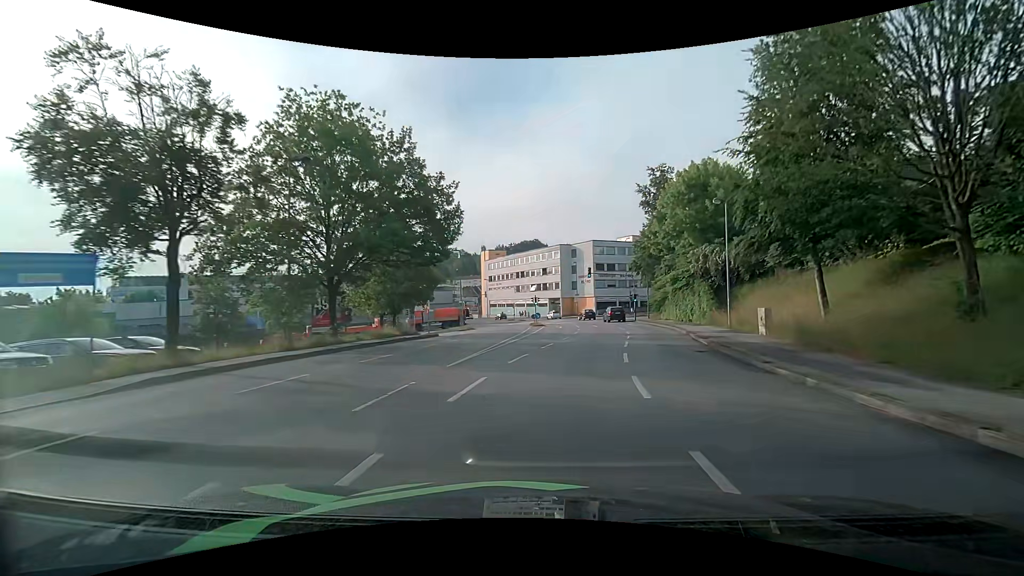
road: tertiary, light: Day
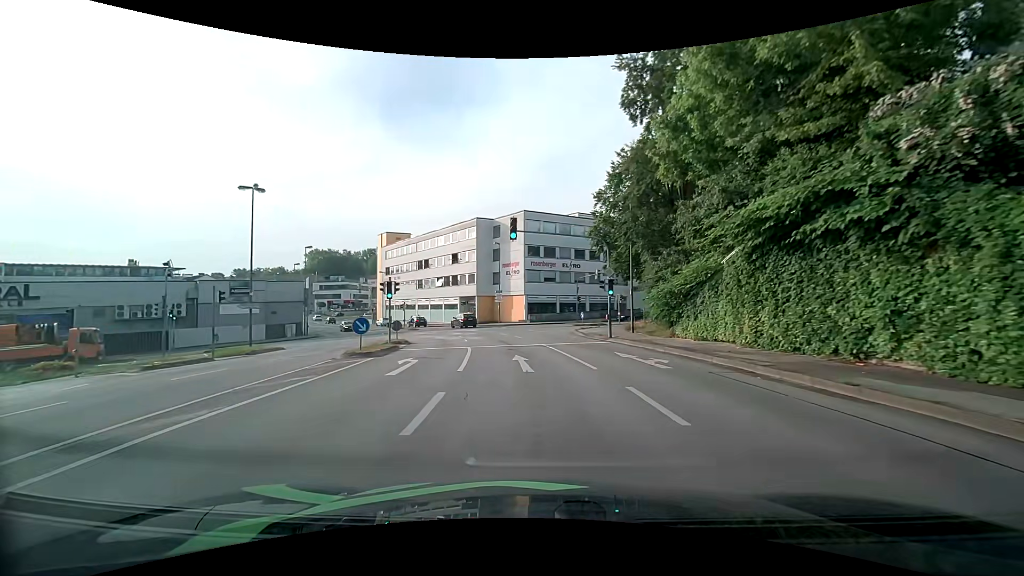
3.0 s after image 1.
(+3.4, +31.7) m; +8°
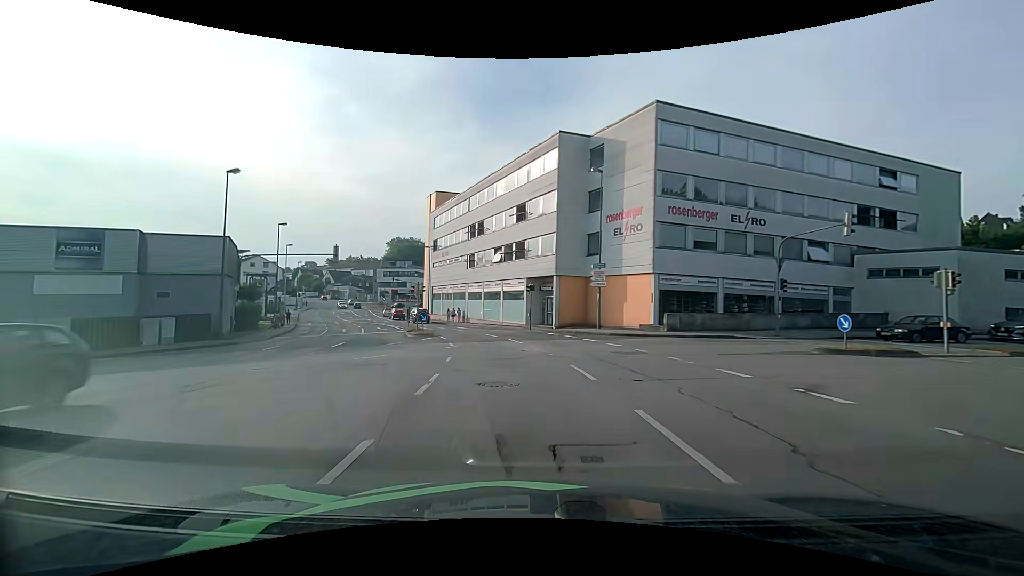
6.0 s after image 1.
(-2.6, +30.9) m; -10°
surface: asphalt
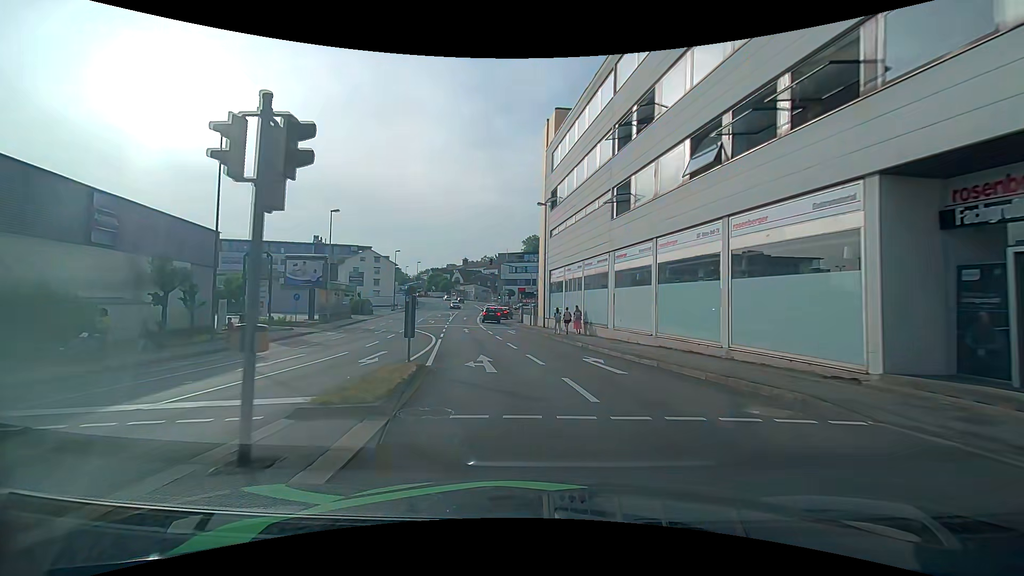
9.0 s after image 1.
(-3.9, +29.7) m; -16°
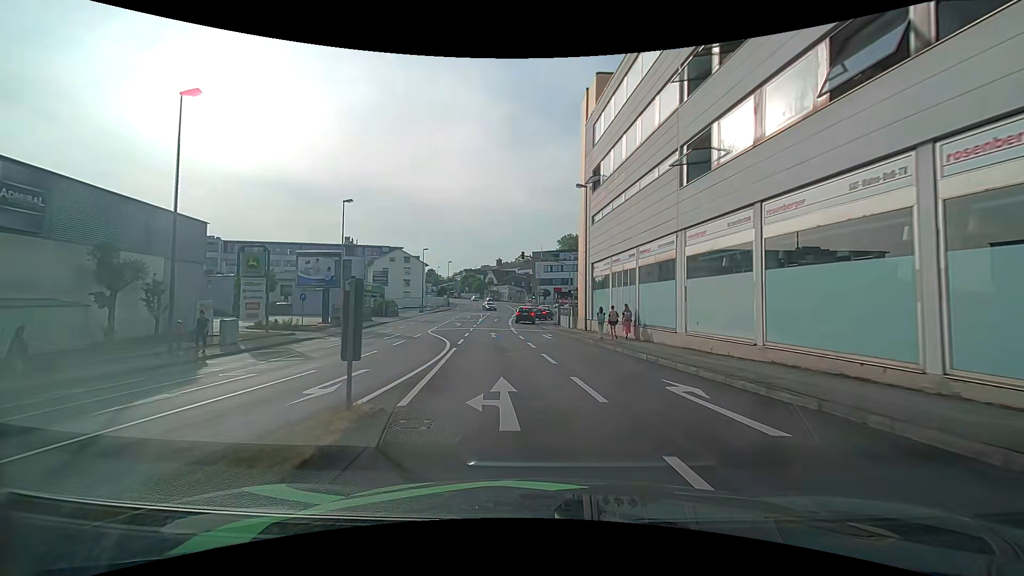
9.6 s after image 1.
(-0.2, +5.8) m; -3°
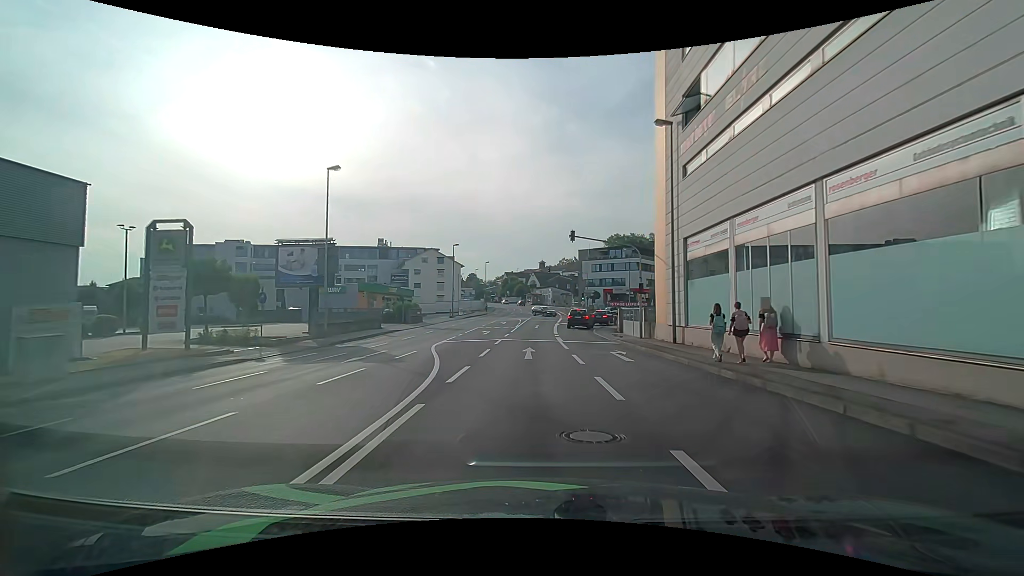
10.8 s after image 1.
(-0.9, +11.6) m; -7°
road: tertiary_link
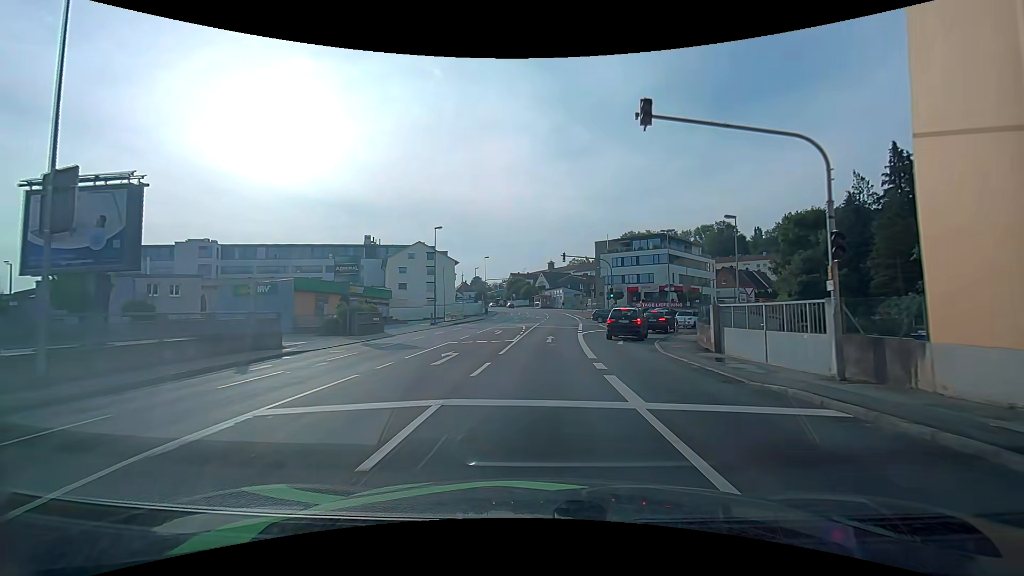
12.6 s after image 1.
(-0.2, +17.8) m; -1°
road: tertiary
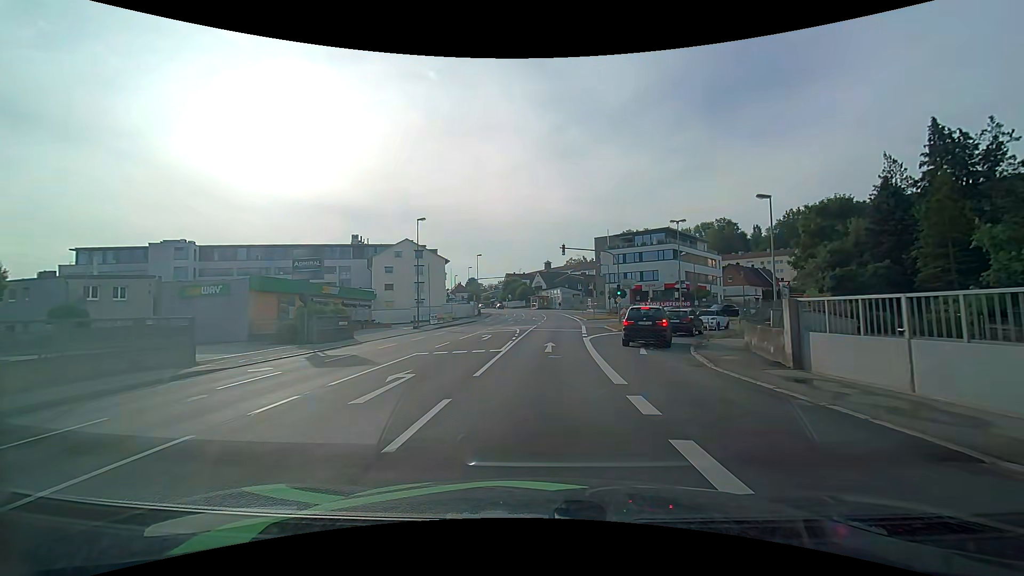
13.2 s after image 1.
(0.0, +5.9) m; +1°
(0, +10) (0, +20) (+1, +30) (+1, +40) (+2, +50) (+2, +60) (+2, +70) (+2, +80) (+1, +90) (0, +100) m
